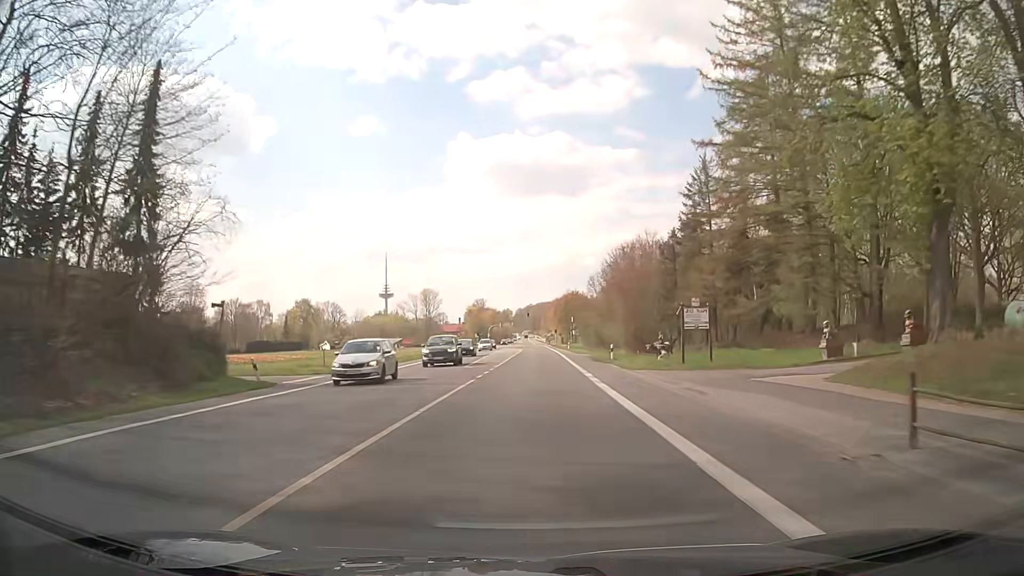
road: secondary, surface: asphalt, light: Day
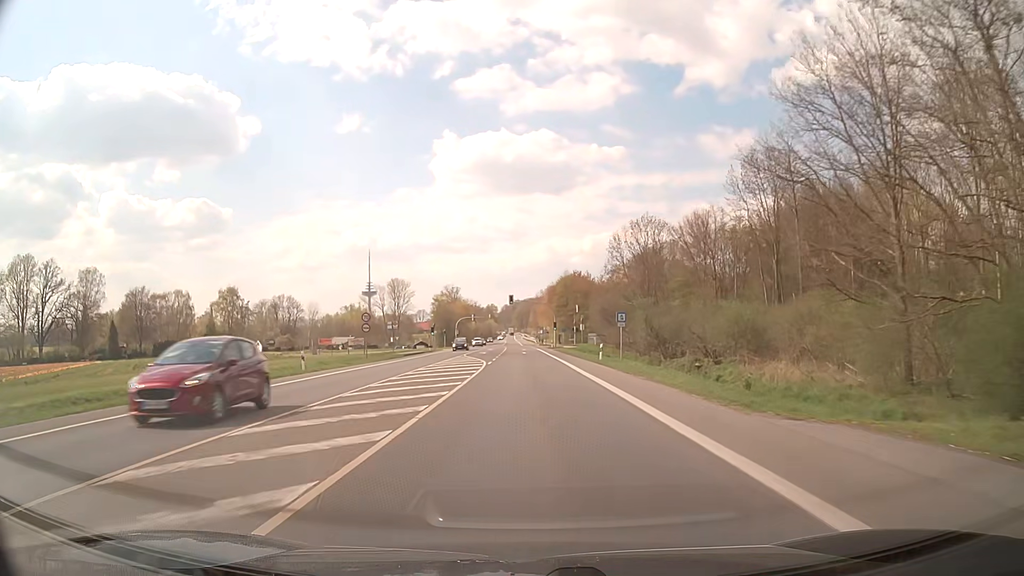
(+0.7, +54.4) m; +1°
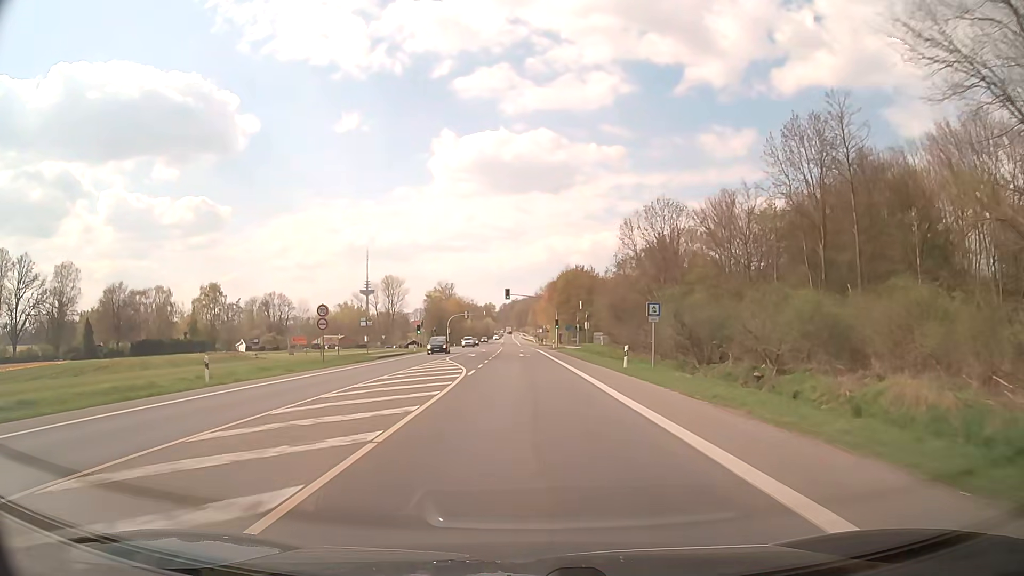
(0.0, +10.9) m; 0°
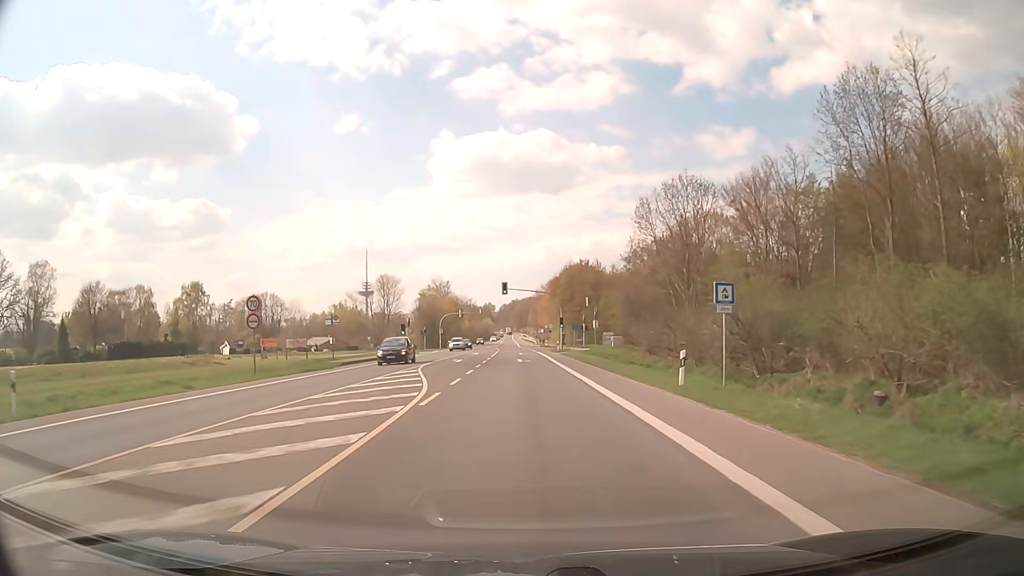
(0.0, +10.8) m; 0°
(0, +10) (0, +20) (0, +30) (0, +40) (-1, +50) (-1, +60) (-1, +70) (-2, +80) (-2, +90) (-2, +100) m
